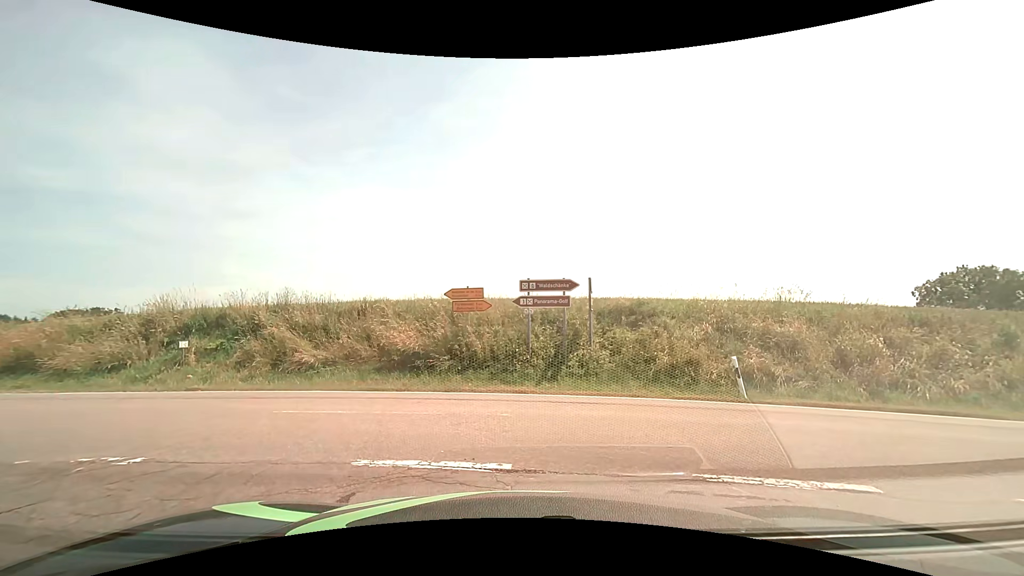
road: unclassified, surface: asphalt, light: Day
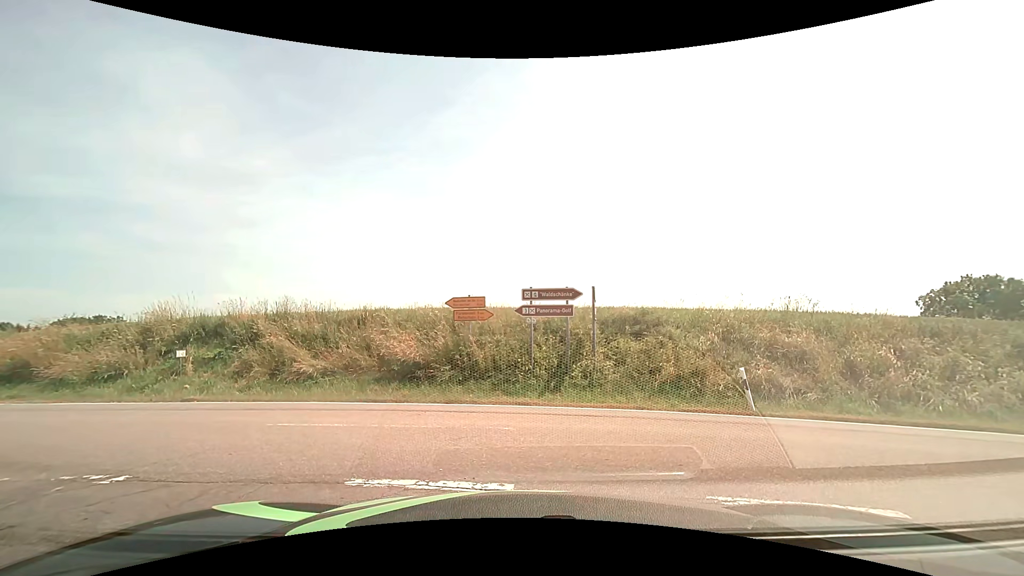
(0.0, +0.3) m; 0°
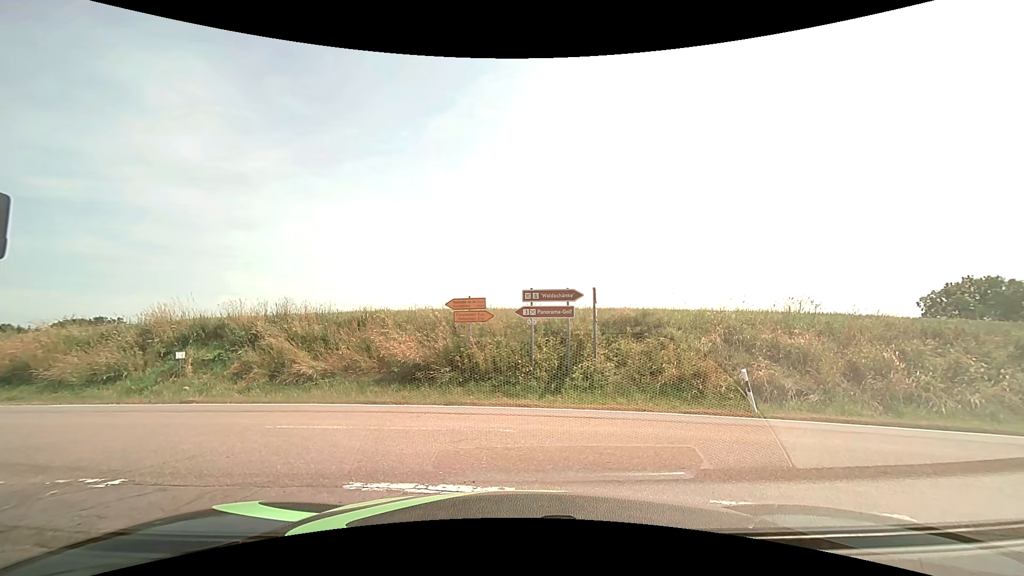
(0.0, +0.1) m; 0°
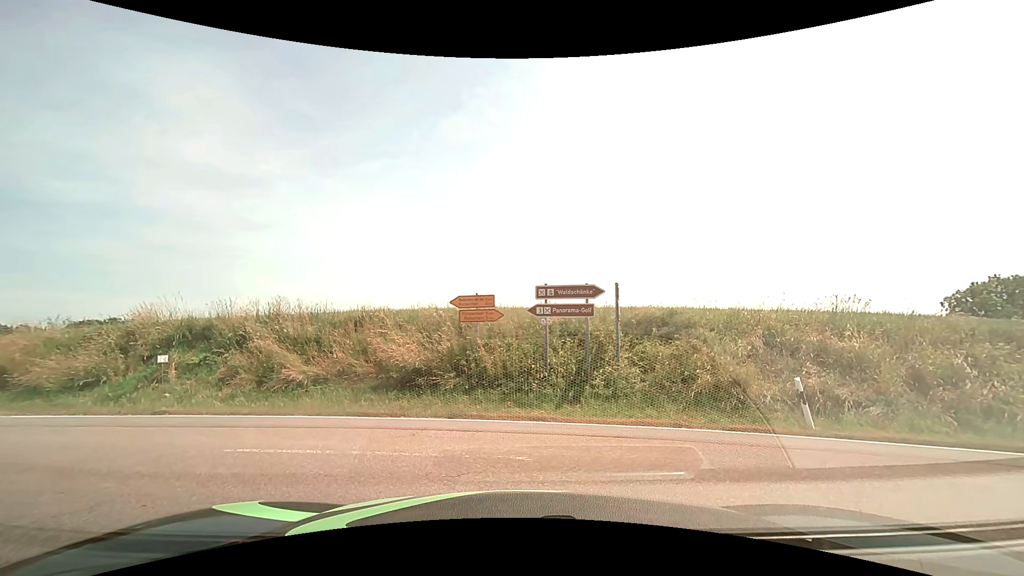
(0.0, +1.5) m; 0°
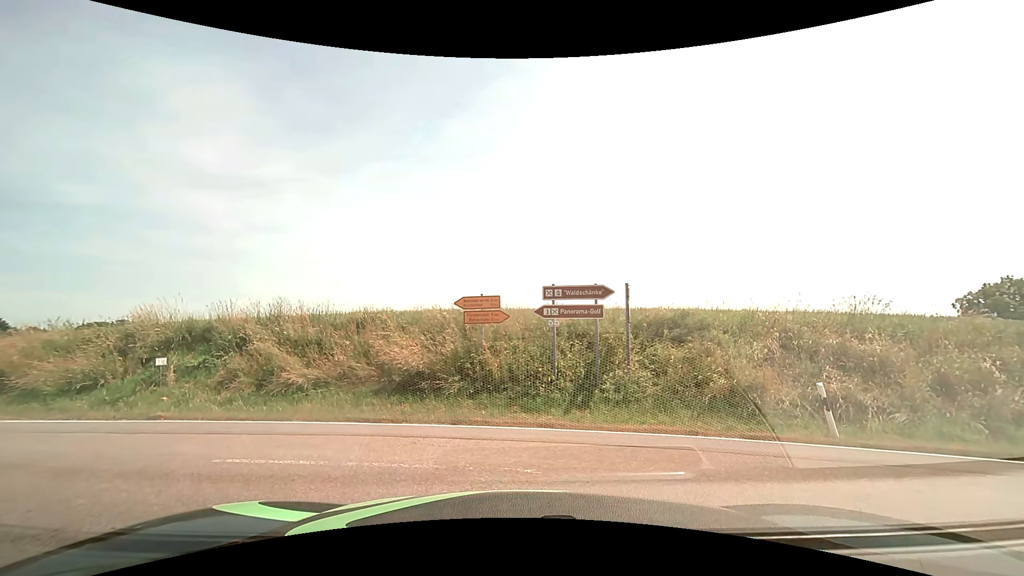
(0.0, +0.4) m; 0°
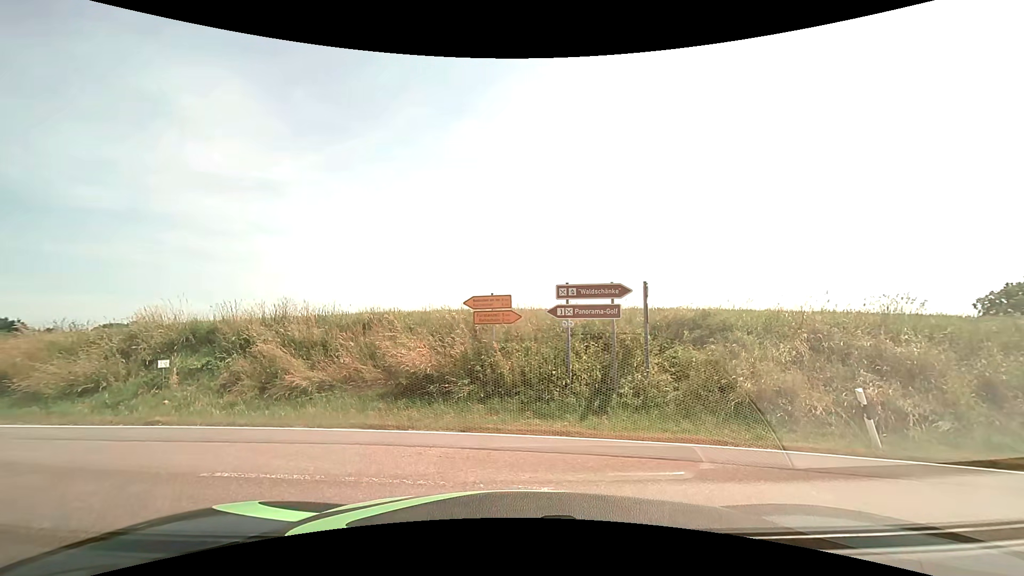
(0.0, +0.6) m; 0°
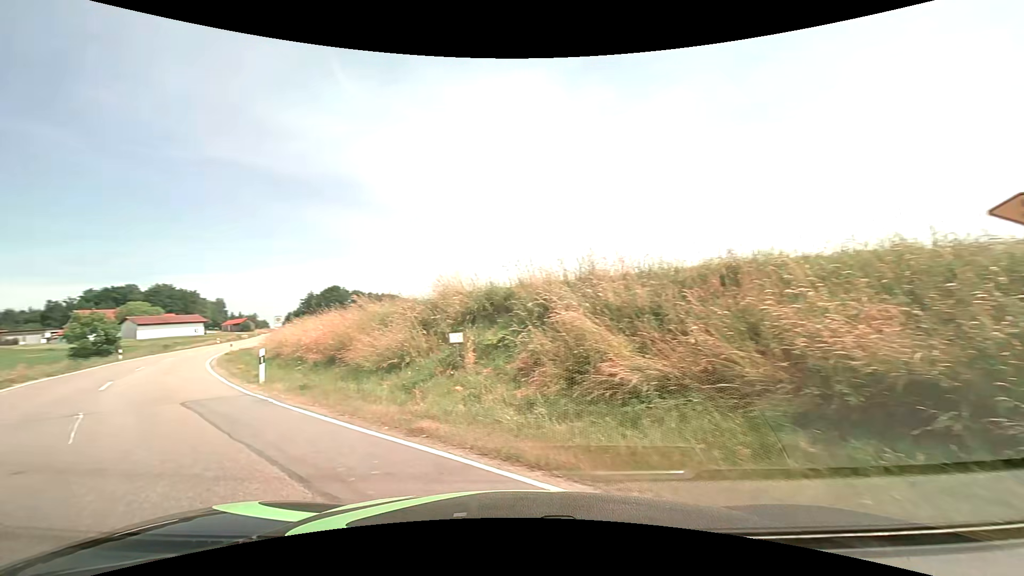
(-1.8, +6.2) m; -36°
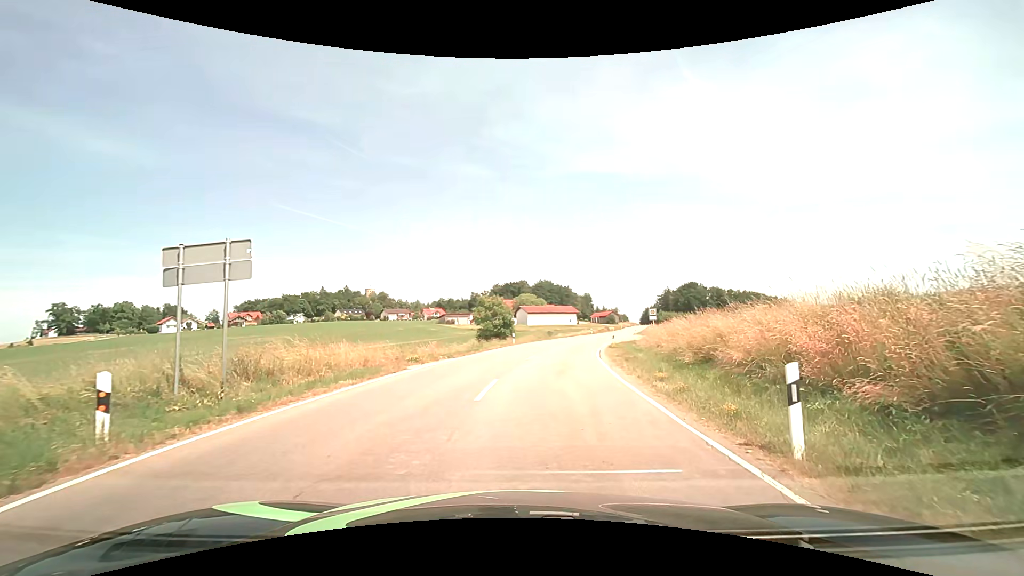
(-5.6, +9.2) m; -40°
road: tertiary
(0, +10) (+1, +20) (+3, +30) (+5, +40) (+7, +49) (+10, +59) (+12, +69) (+15, +78) (+18, +88) (+20, +98) m
